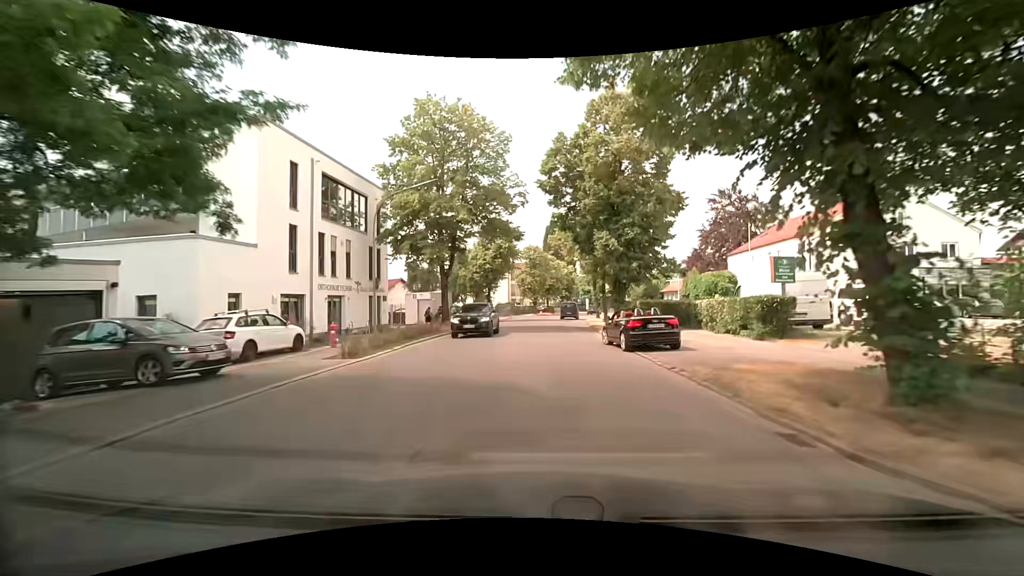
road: tertiary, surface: asphalt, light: Day
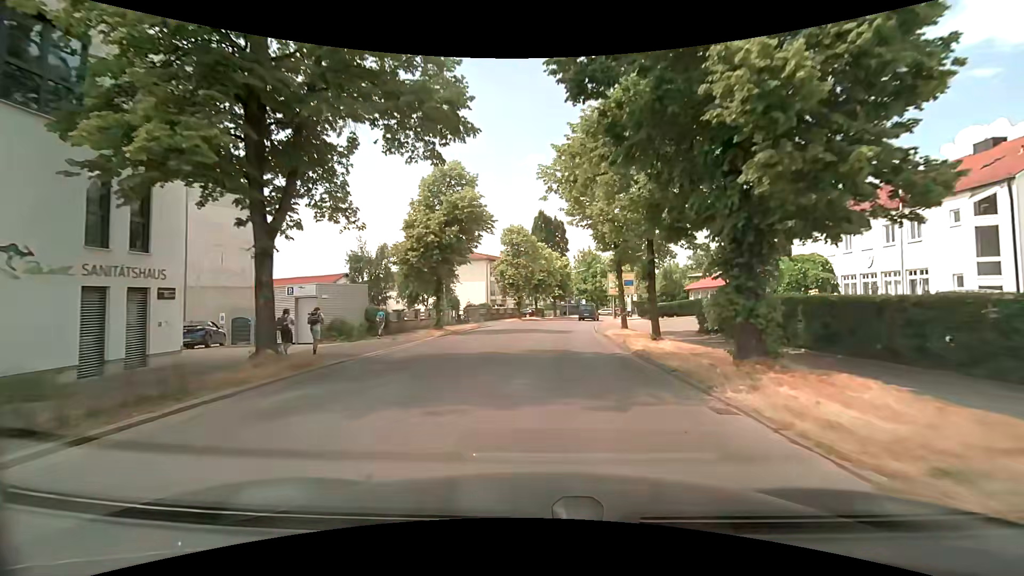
(+0.4, +19.5) m; +1°
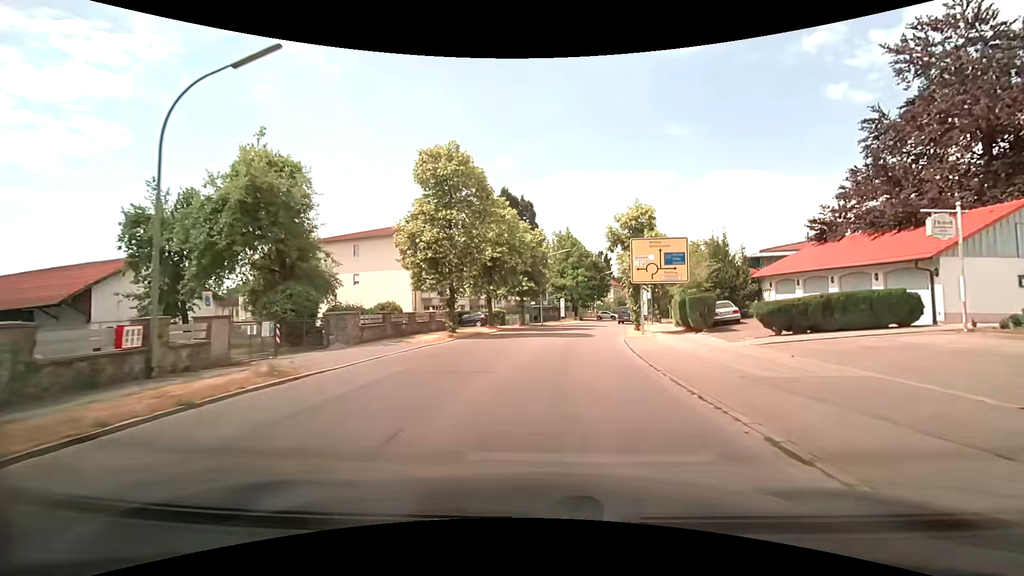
(+0.7, +27.6) m; +4°
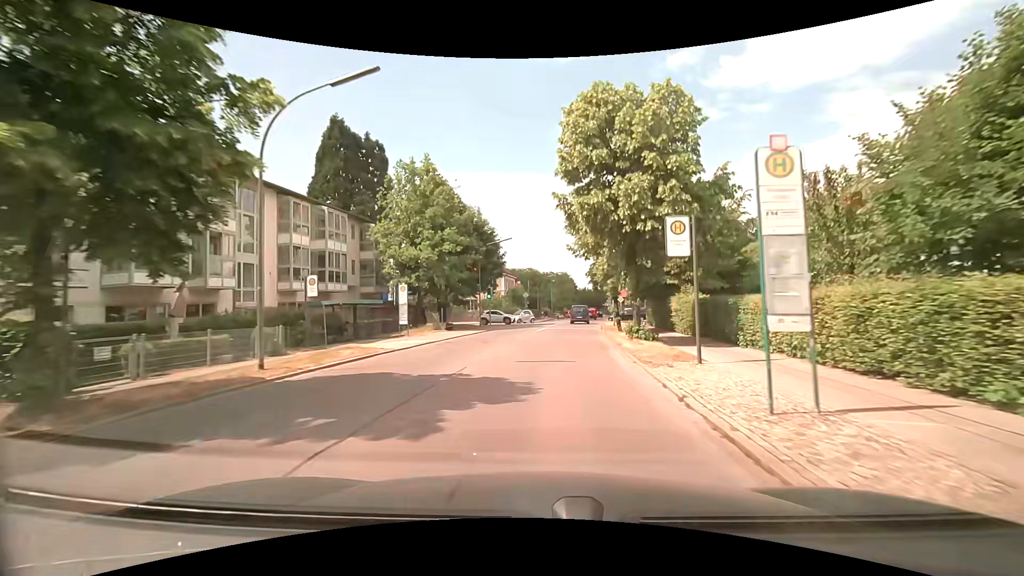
(+3.8, +36.1) m; +13°
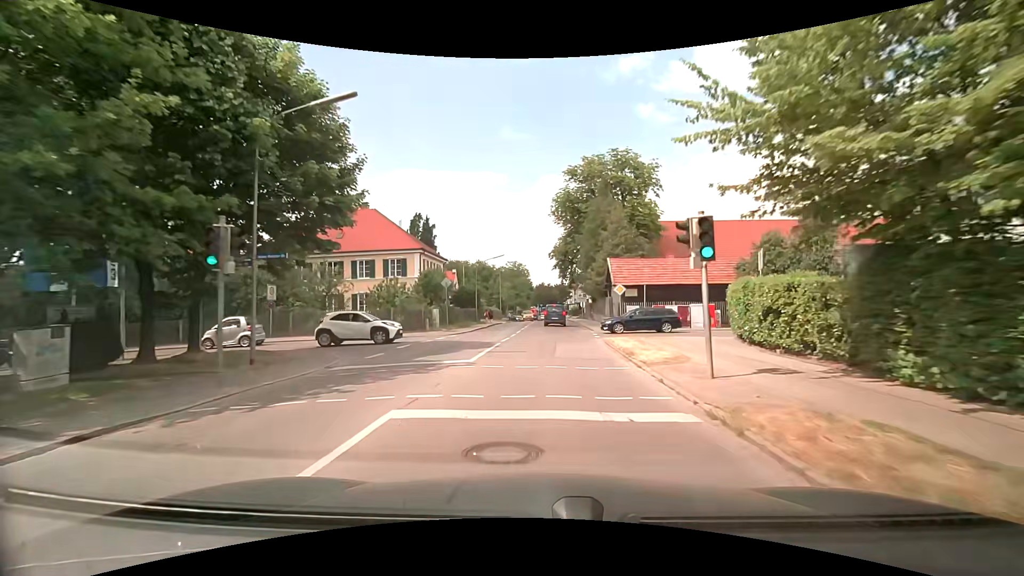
(+1.5, +29.6) m; +5°
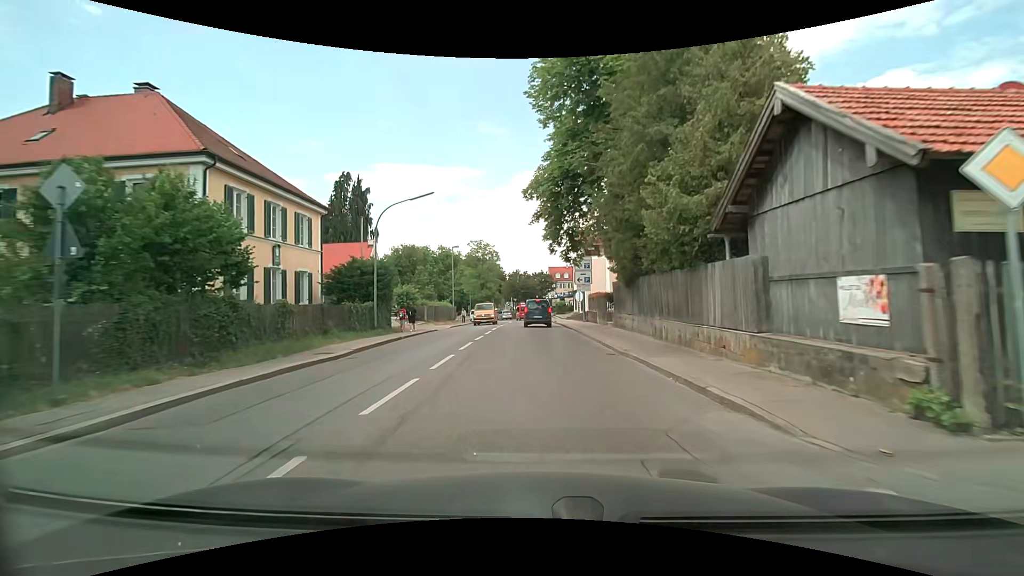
(+0.6, +28.4) m; +3°
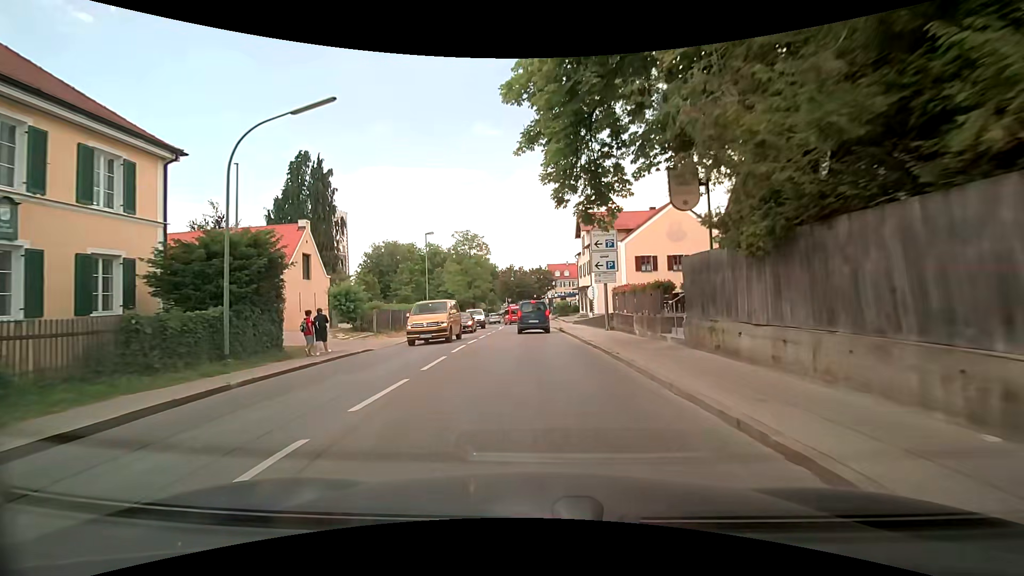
(0.0, +12.7) m; -1°
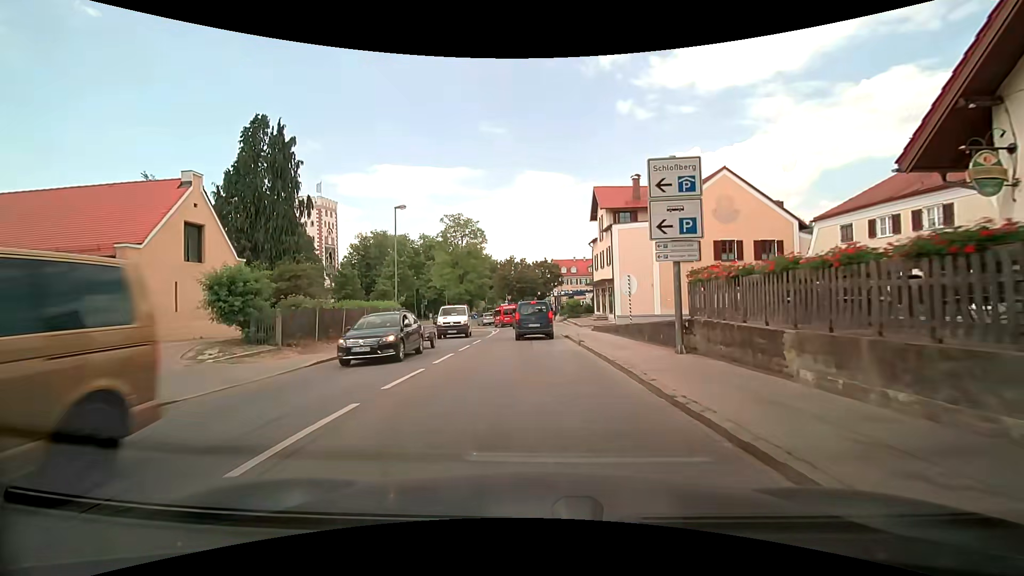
(-0.1, +11.3) m; 0°
